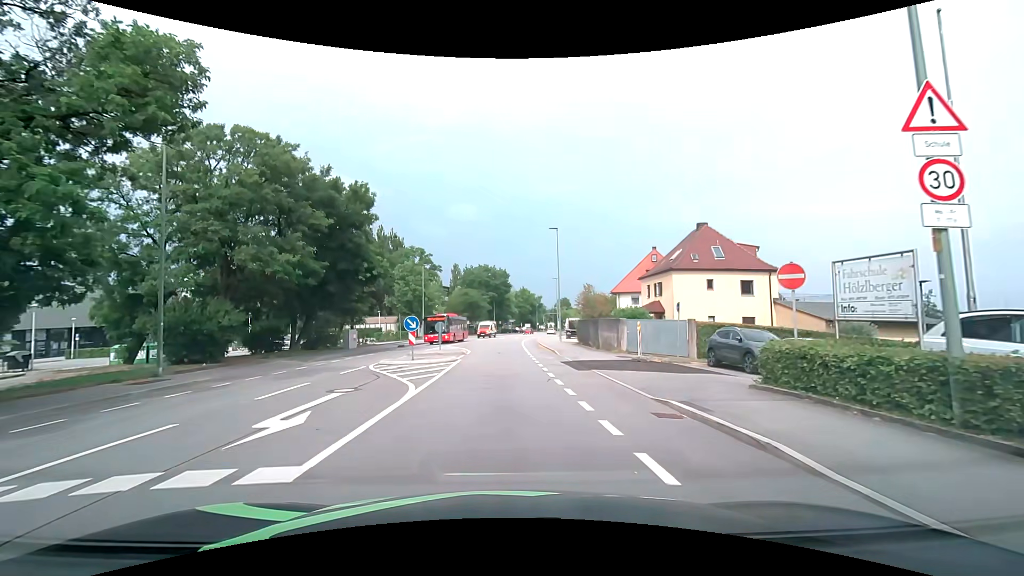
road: tertiary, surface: asphalt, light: Day
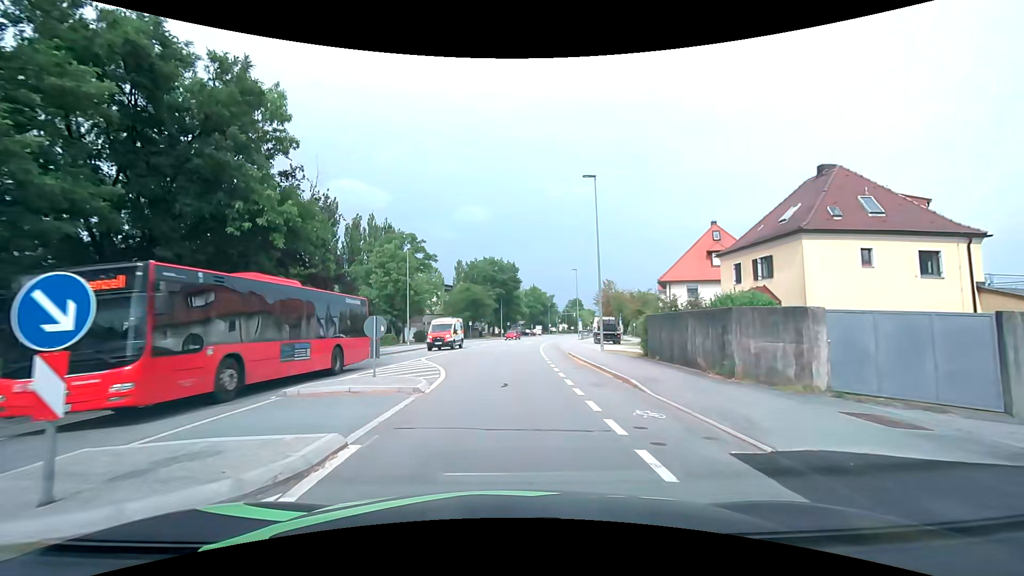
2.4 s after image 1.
(-0.2, +15.9) m; -1°
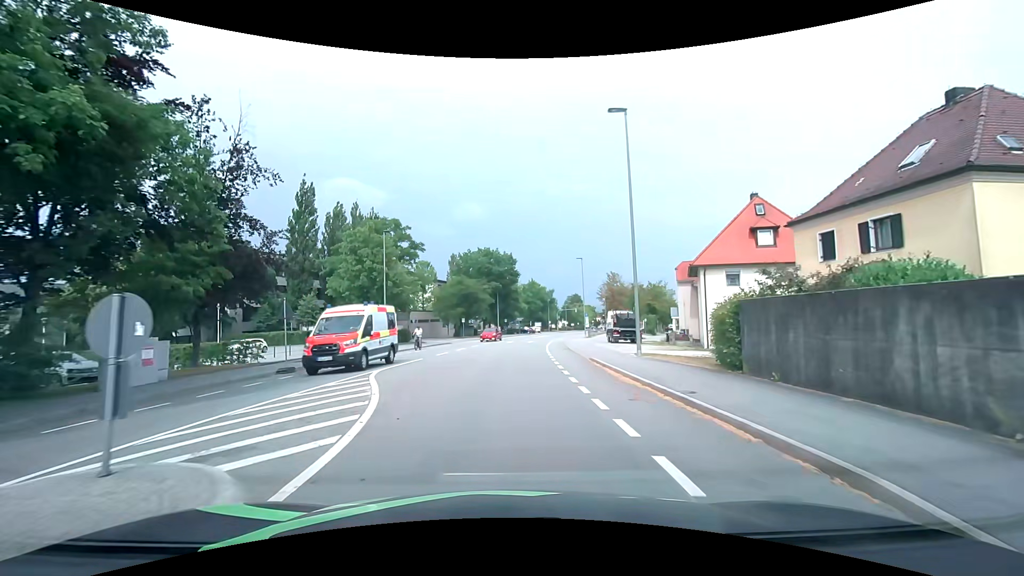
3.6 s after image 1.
(0.0, +8.6) m; 0°
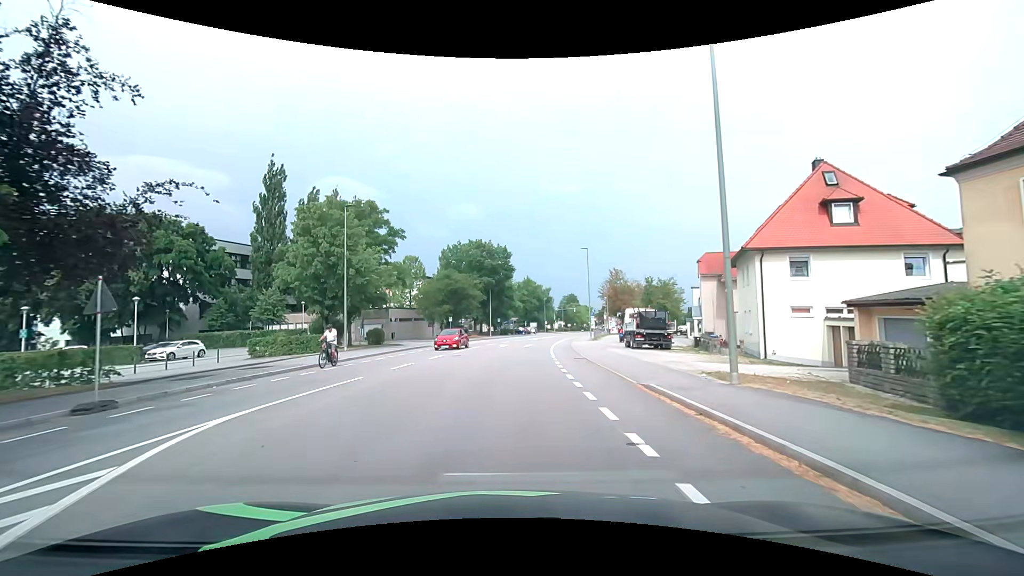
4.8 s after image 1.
(0.0, +8.9) m; +1°
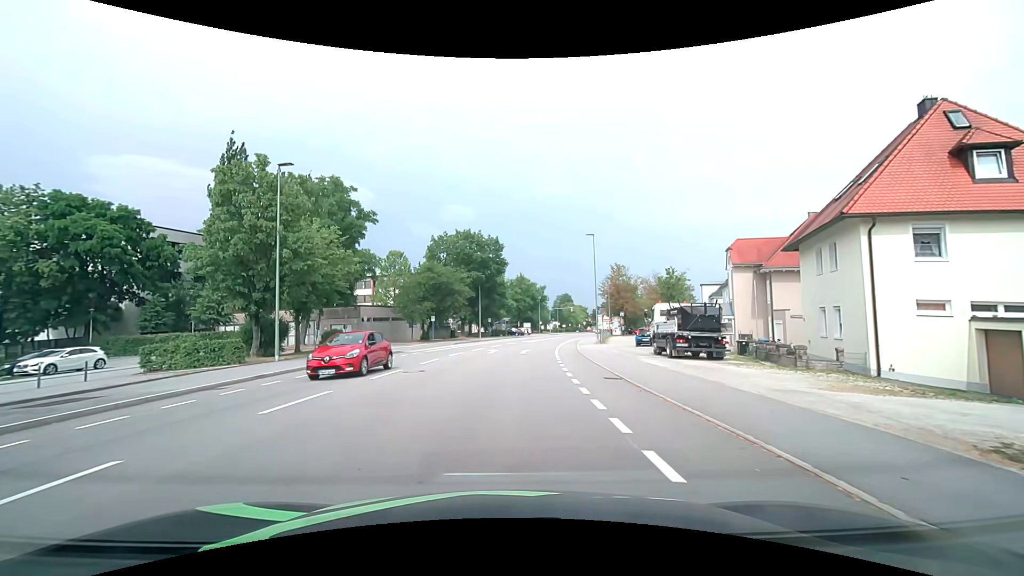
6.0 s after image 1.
(-0.1, +8.9) m; 0°
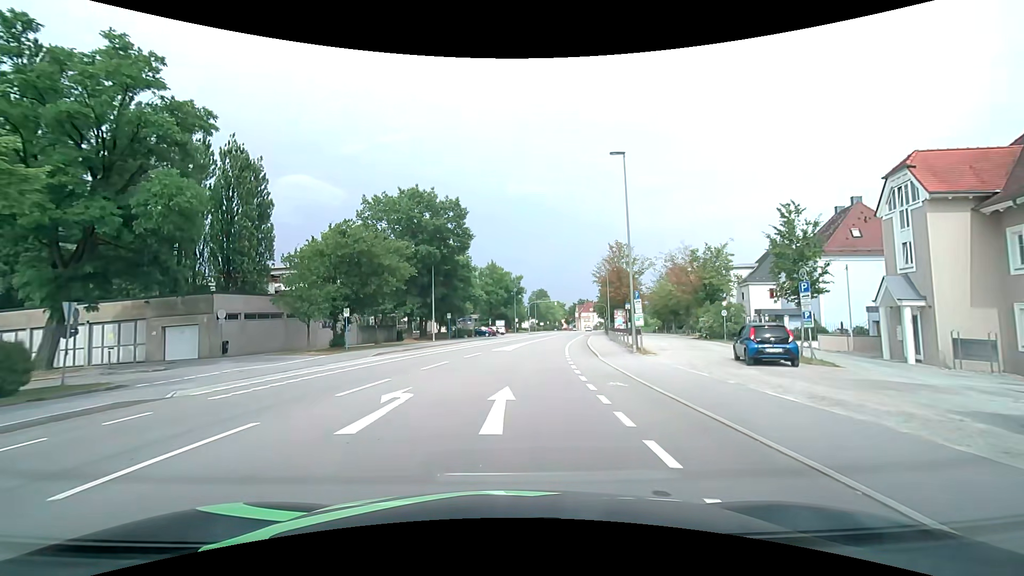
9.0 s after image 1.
(+0.8, +21.9) m; +3°
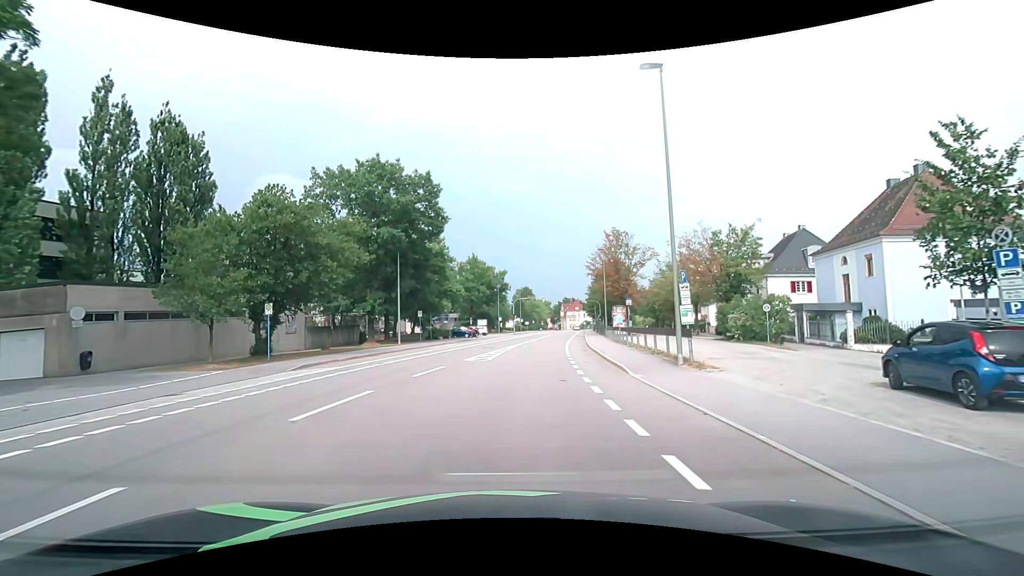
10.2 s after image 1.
(+0.2, +8.8) m; +2°
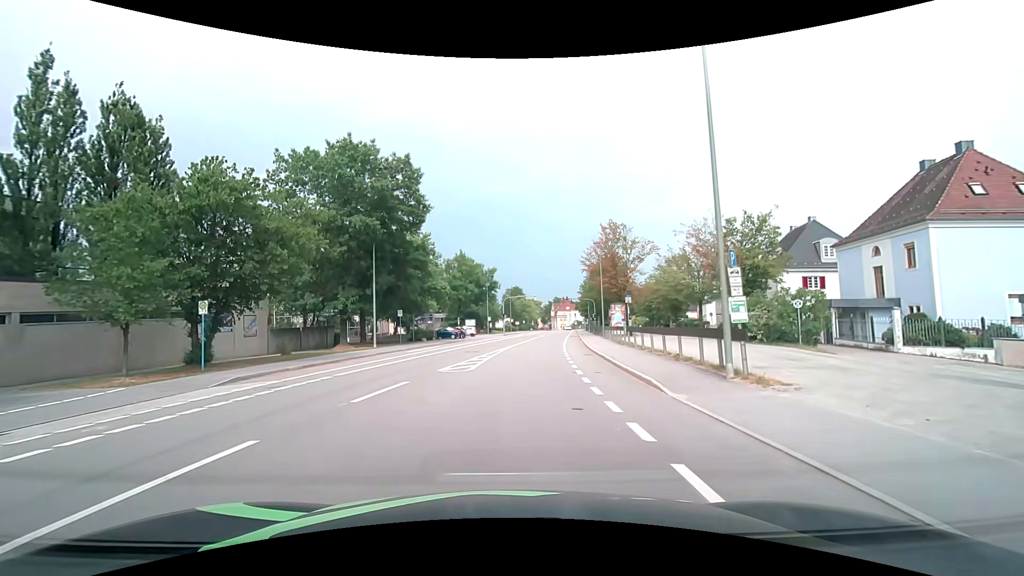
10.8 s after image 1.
(0.0, +4.4) m; +1°
(0, +10) (+1, +20) (+2, +30) (+3, +40) (+4, +50) (+5, +60) (+6, +70) (+8, +80) (+9, +90) (+10, +99) m
